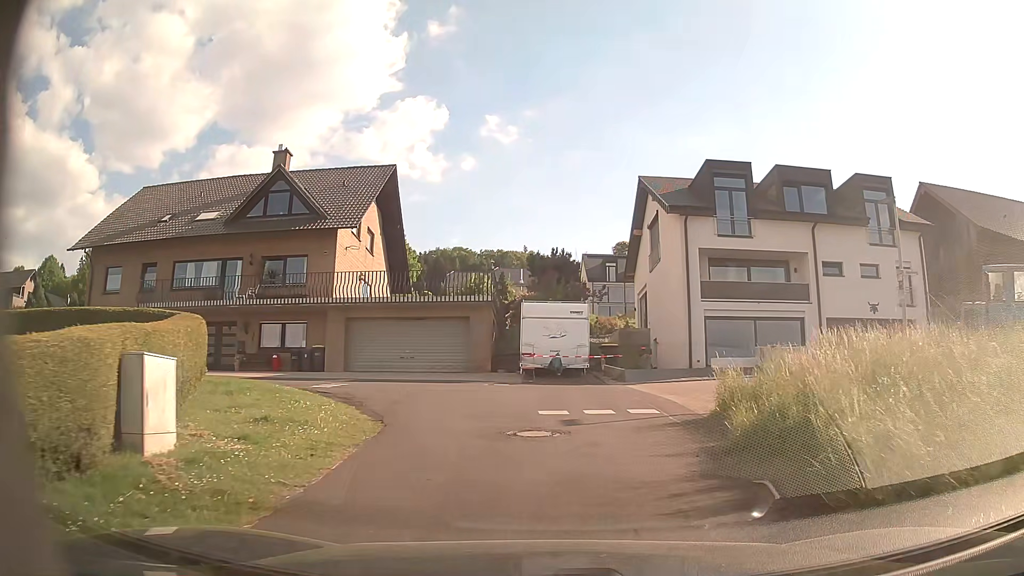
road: residential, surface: asphalt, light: Day
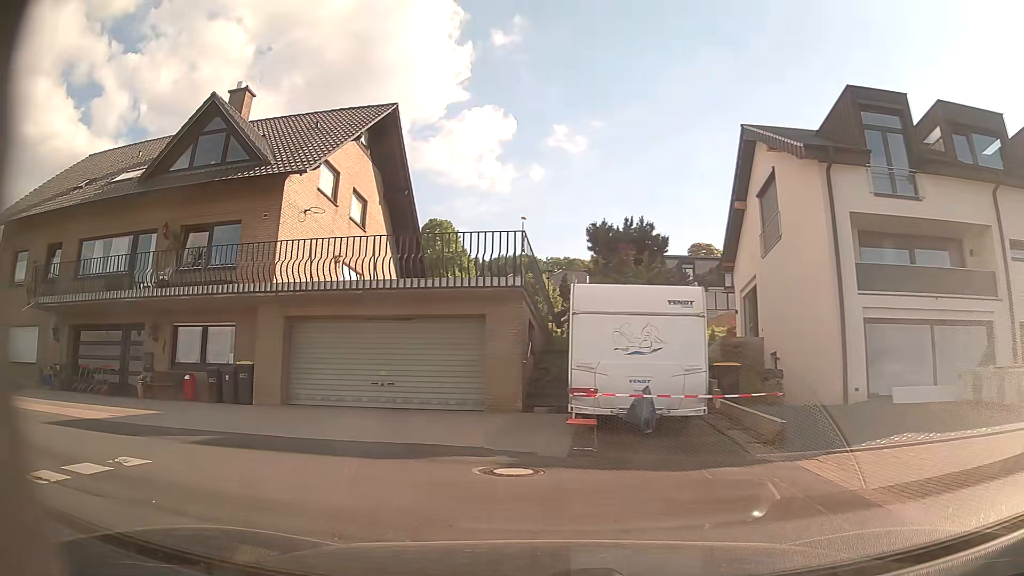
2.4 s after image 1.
(+0.1, +11.1) m; -6°
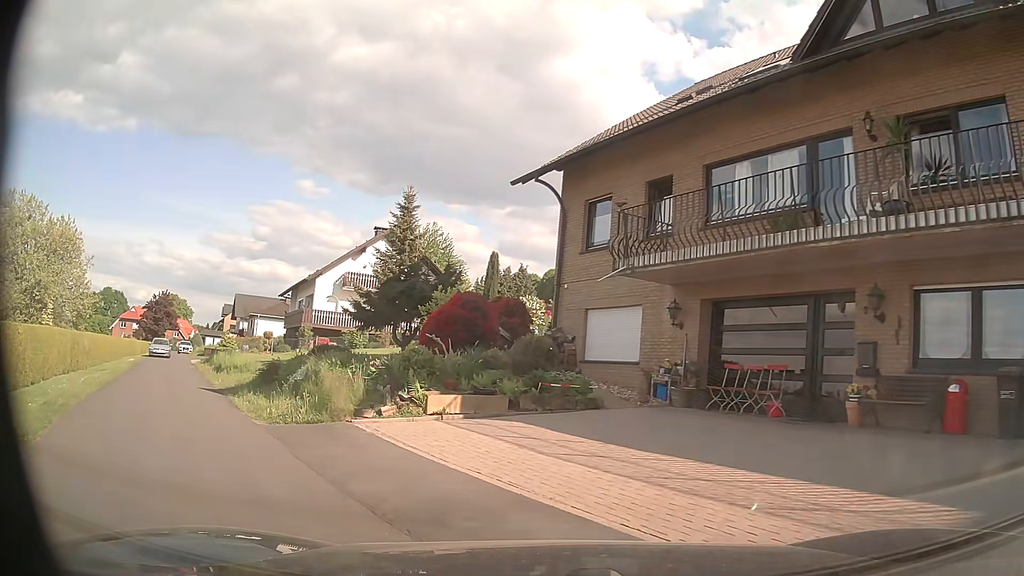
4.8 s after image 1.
(-4.7, +8.1) m; -55°
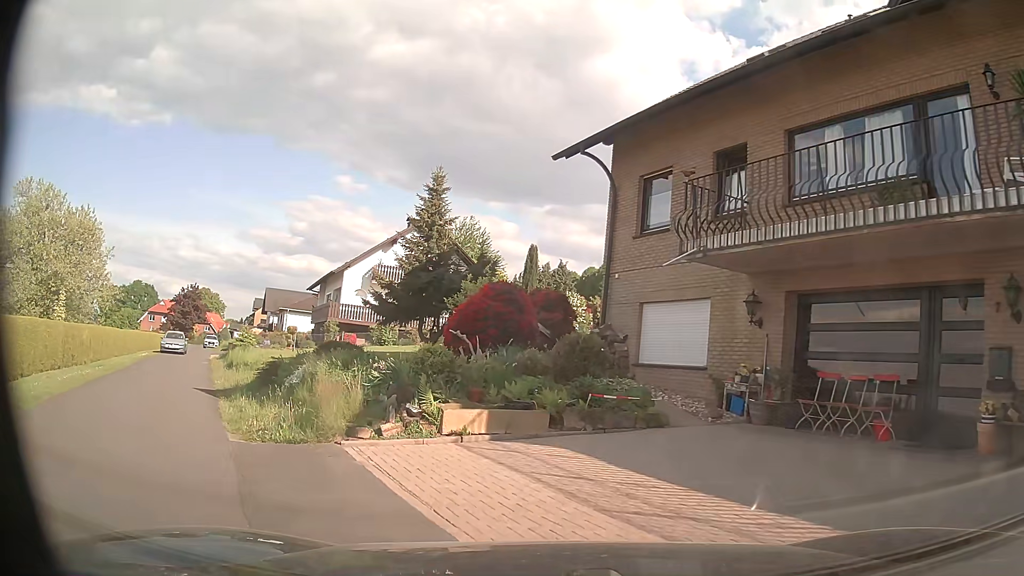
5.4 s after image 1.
(-0.1, +2.6) m; -3°
